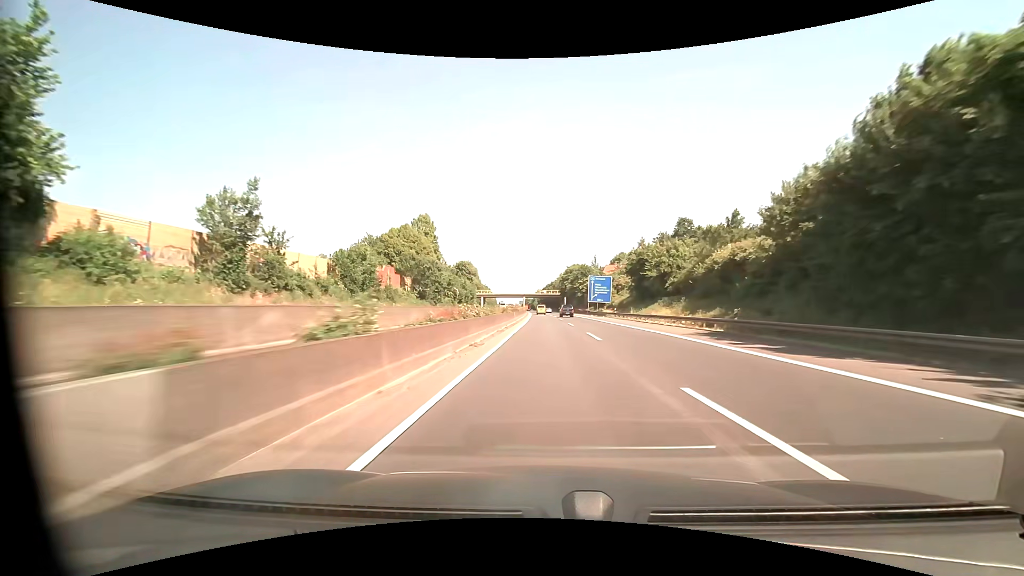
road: motorway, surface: asphalt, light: Day
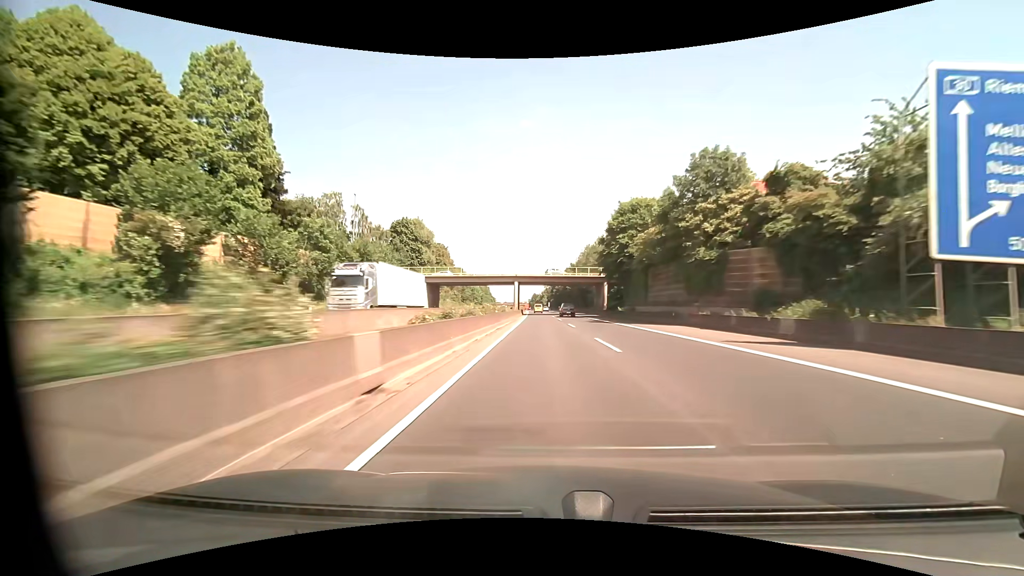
(-1.1, +96.2) m; -1°
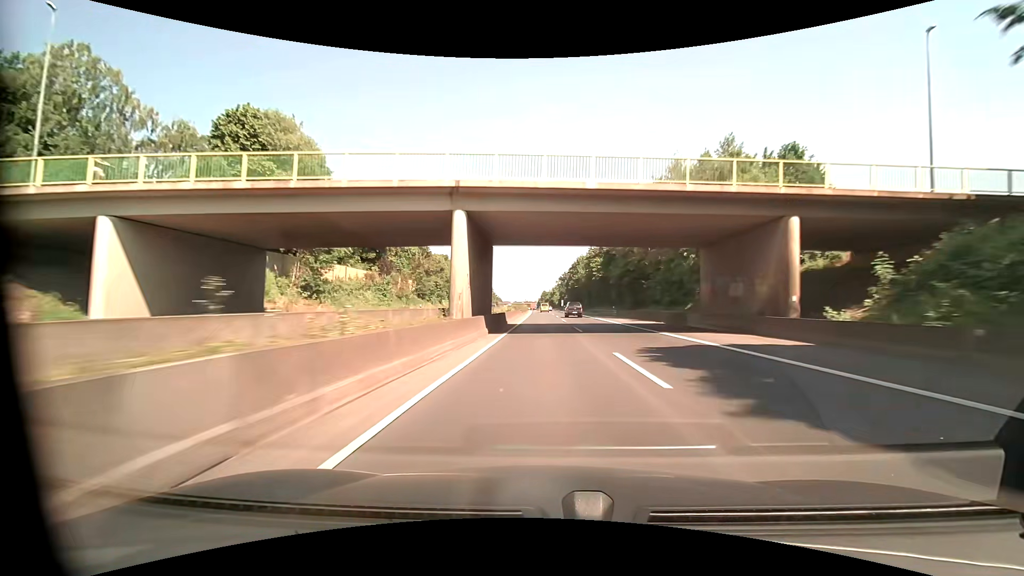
(-0.5, +60.3) m; -1°
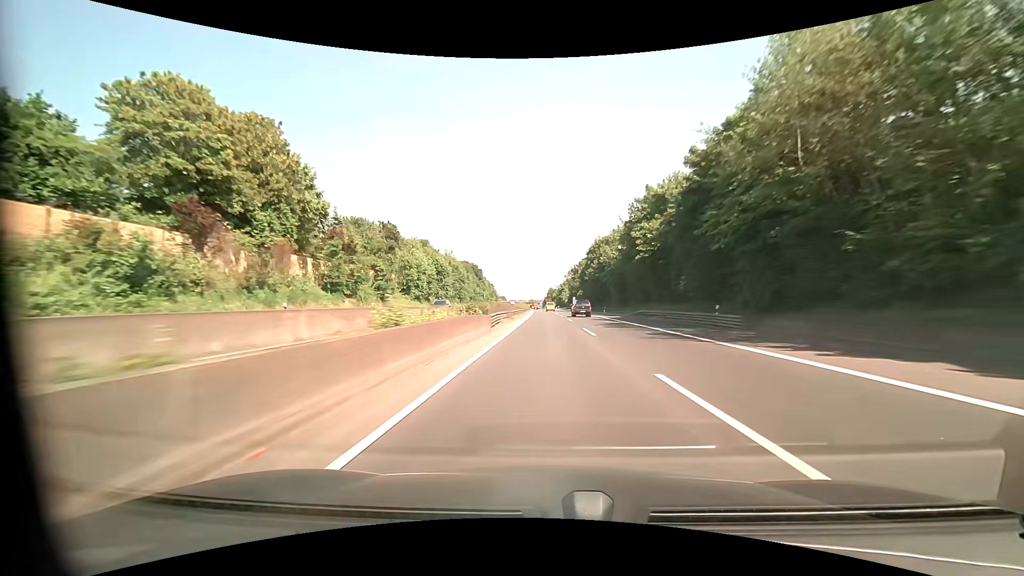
(-0.1, +40.7) m; 0°
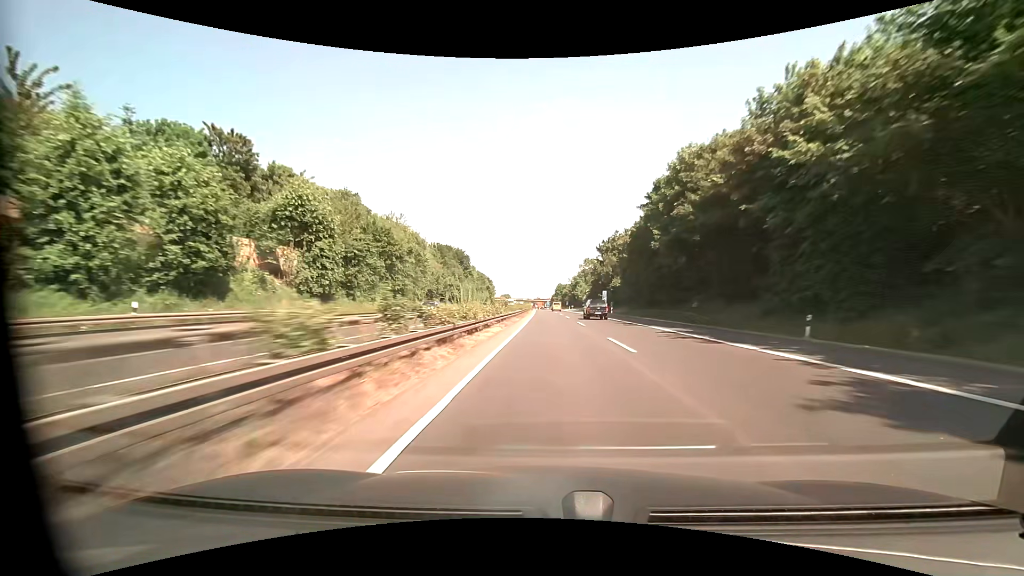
(-1.1, +61.4) m; -2°
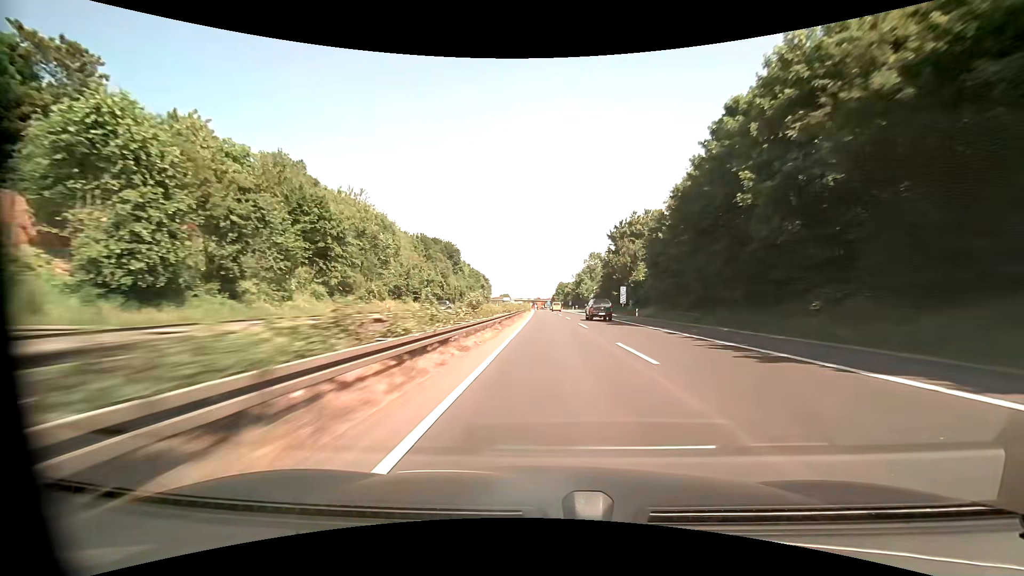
(0.0, +20.6) m; 0°
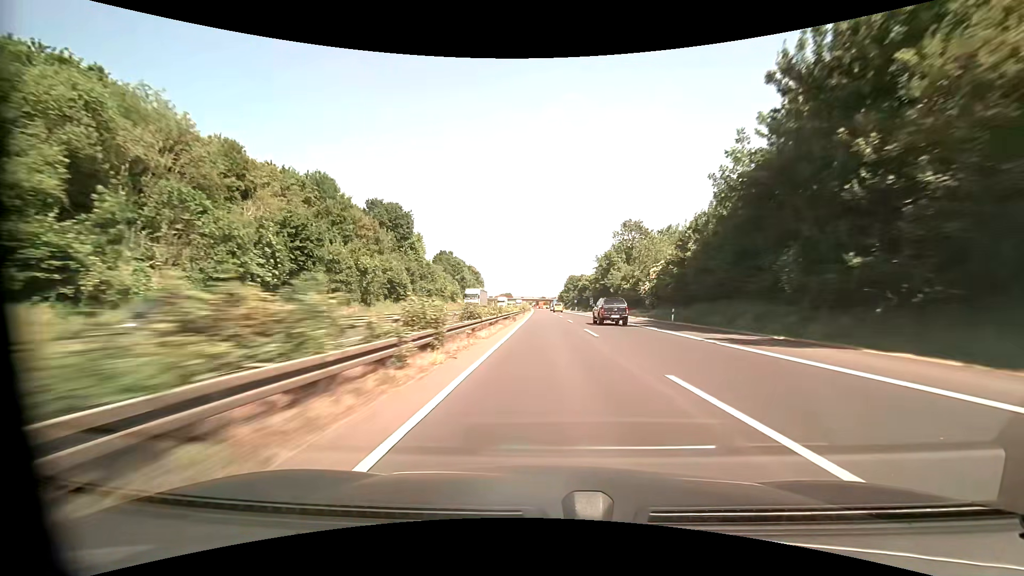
(-0.1, +61.8) m; -1°
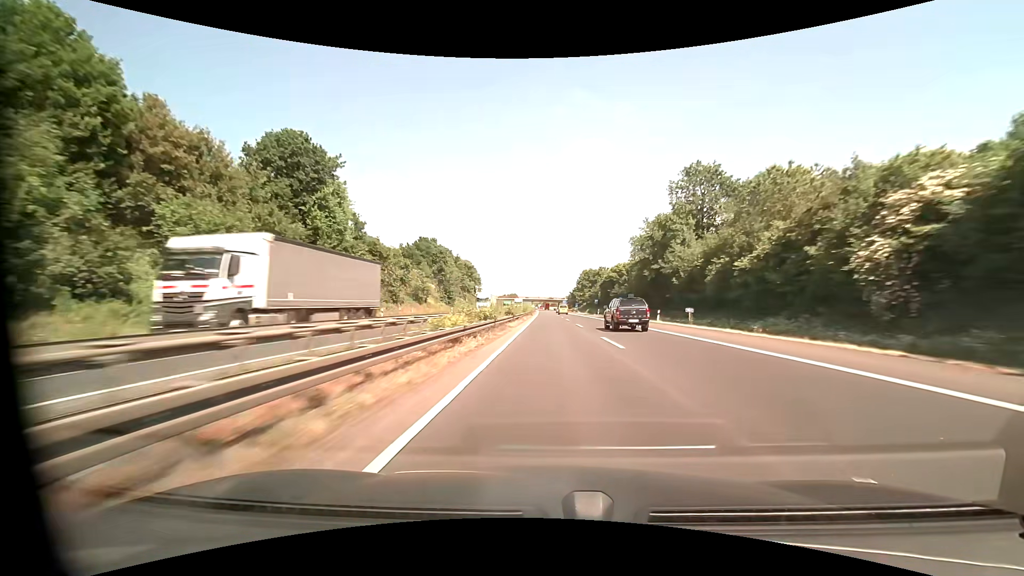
(-0.3, +41.4) m; -1°
(0, +10) (0, +20) (0, +30) (0, +40) (0, +50) (0, +60) (0, +70) (0, +80) (0, +90) (0, +100) m
